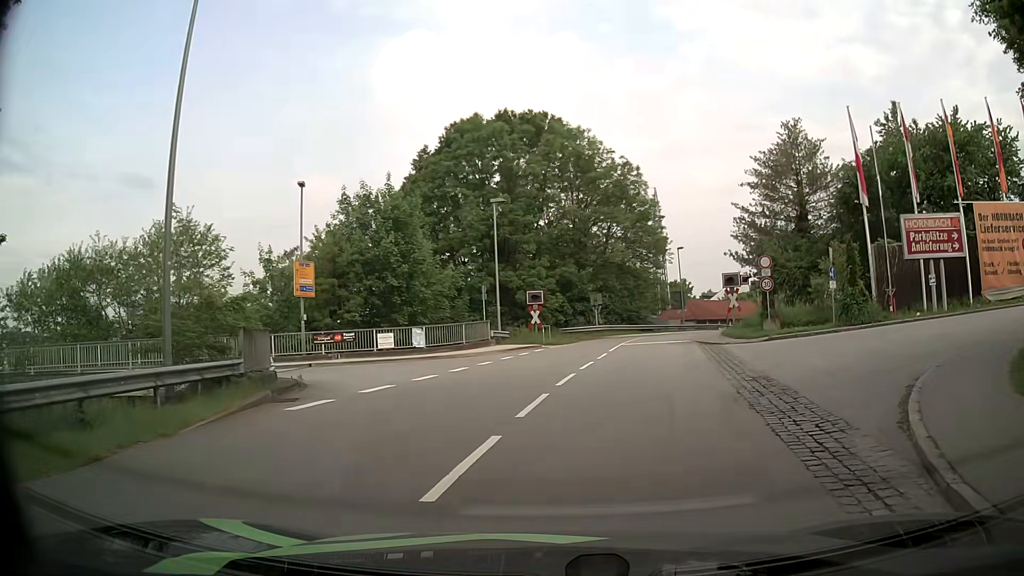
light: Day
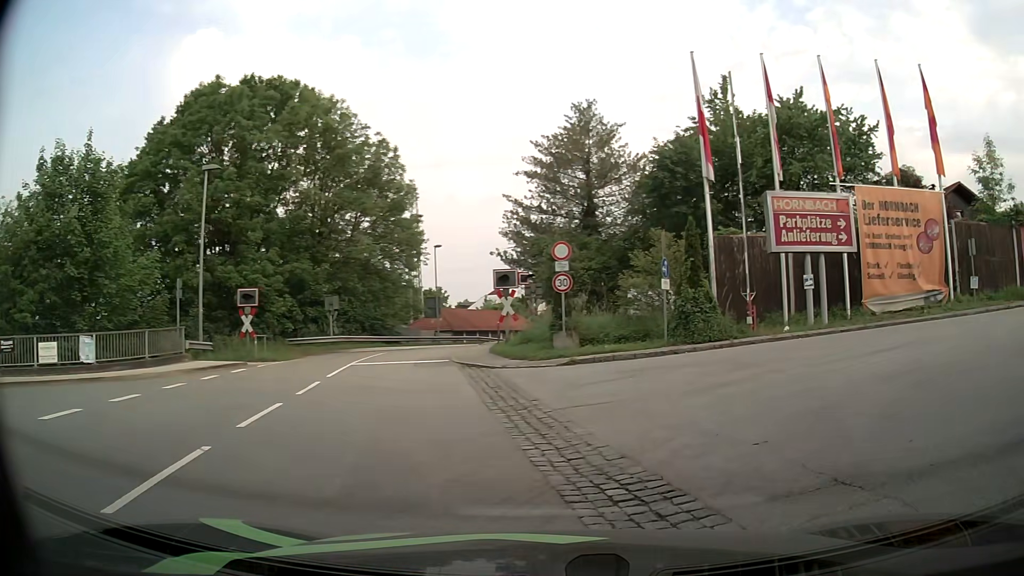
(+1.1, +9.0) m; +21°
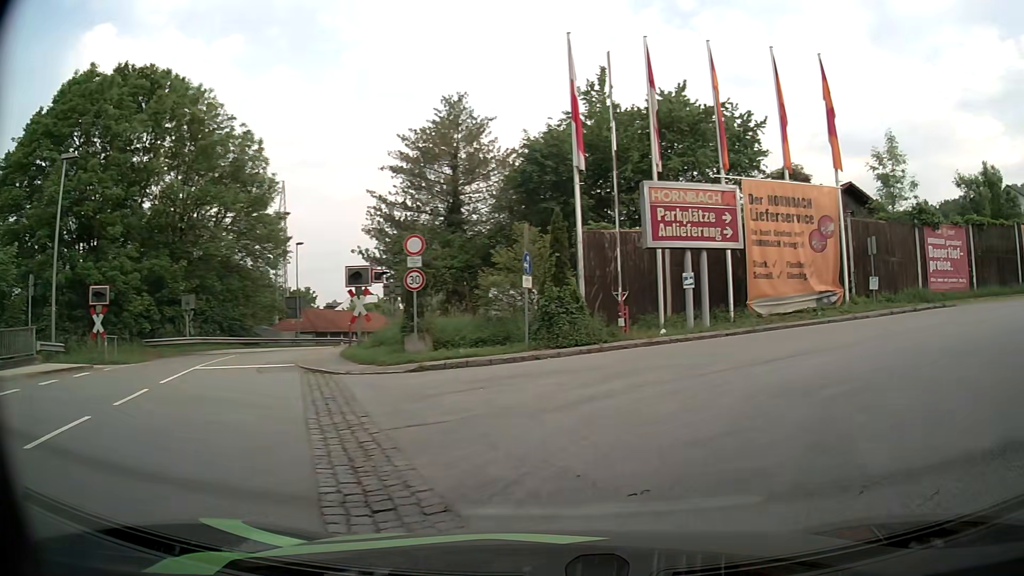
(+0.2, +1.9) m; +10°
